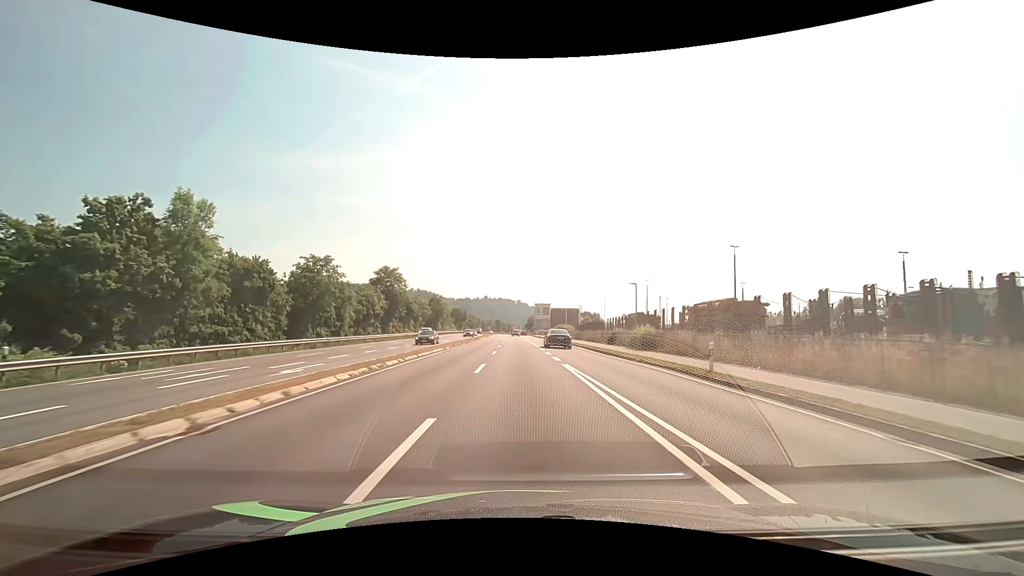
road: primary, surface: asphalt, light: Day
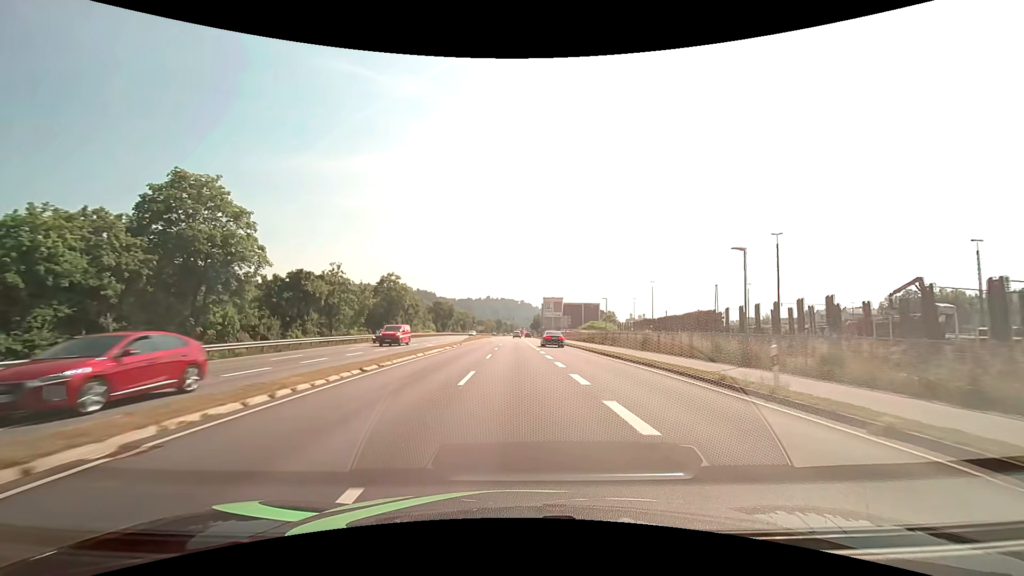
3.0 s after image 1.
(-0.2, +51.2) m; 0°
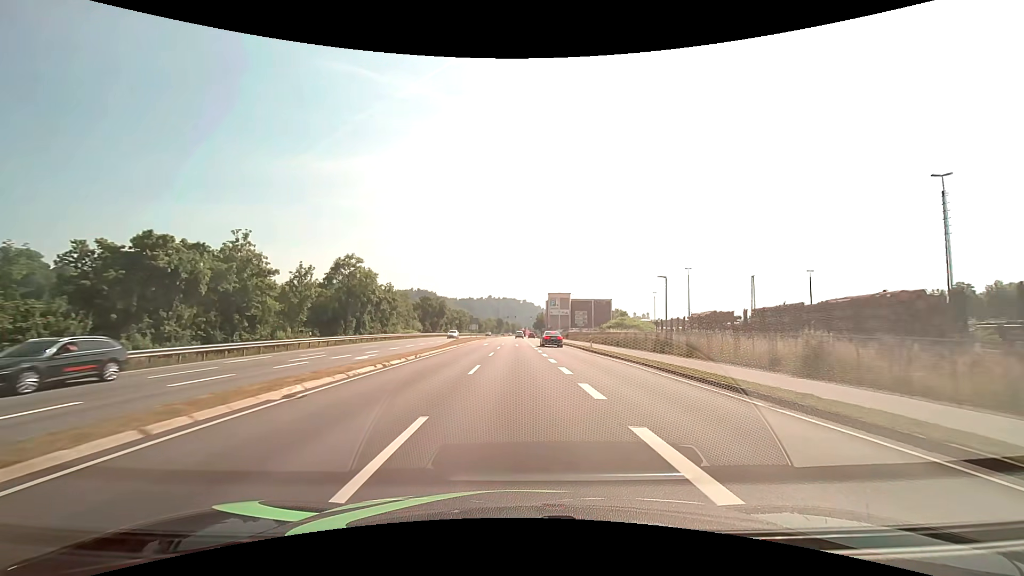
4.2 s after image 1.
(-0.1, +20.6) m; 0°
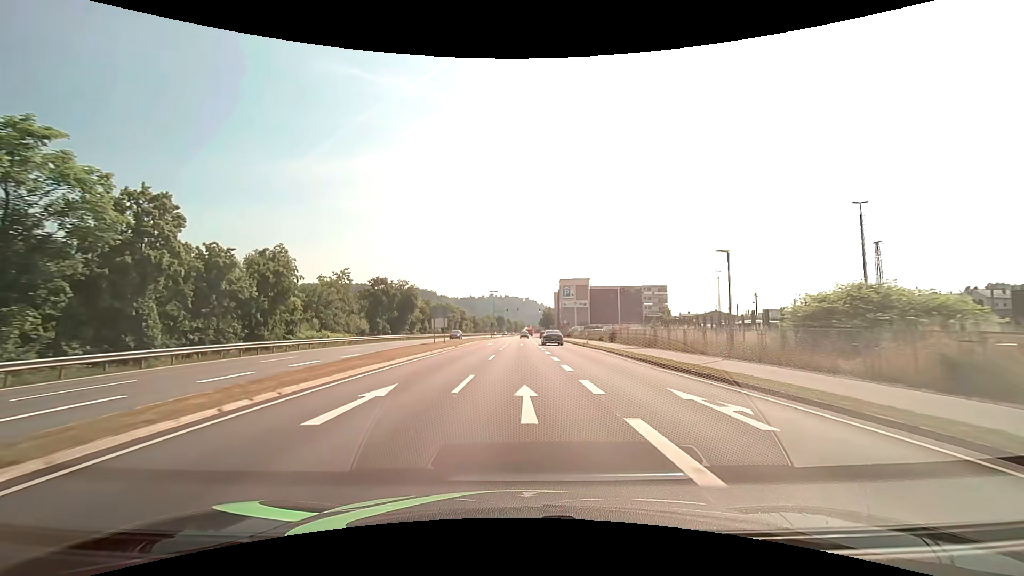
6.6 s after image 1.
(-0.2, +40.9) m; 0°
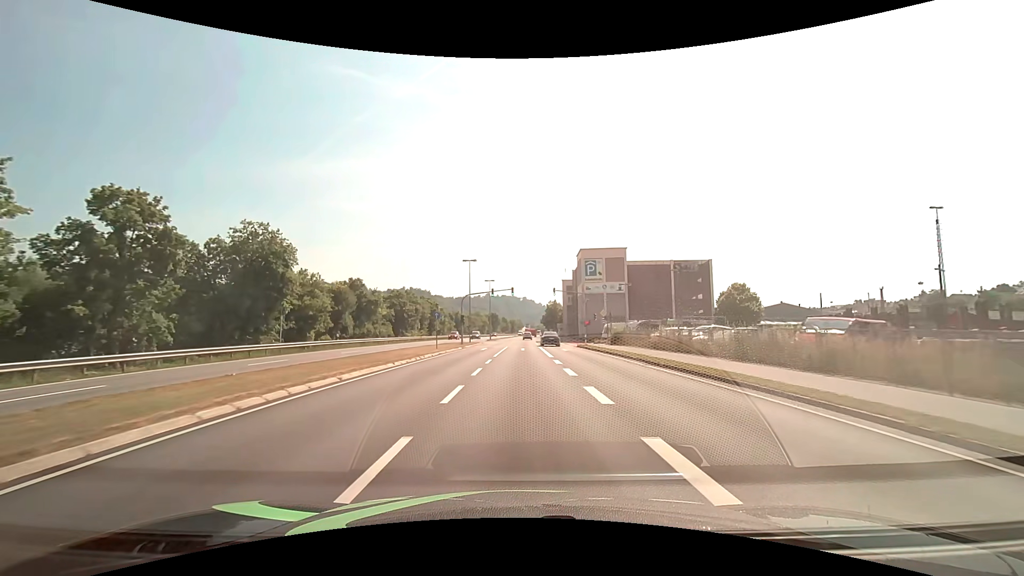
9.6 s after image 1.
(+0.2, +49.2) m; 0°
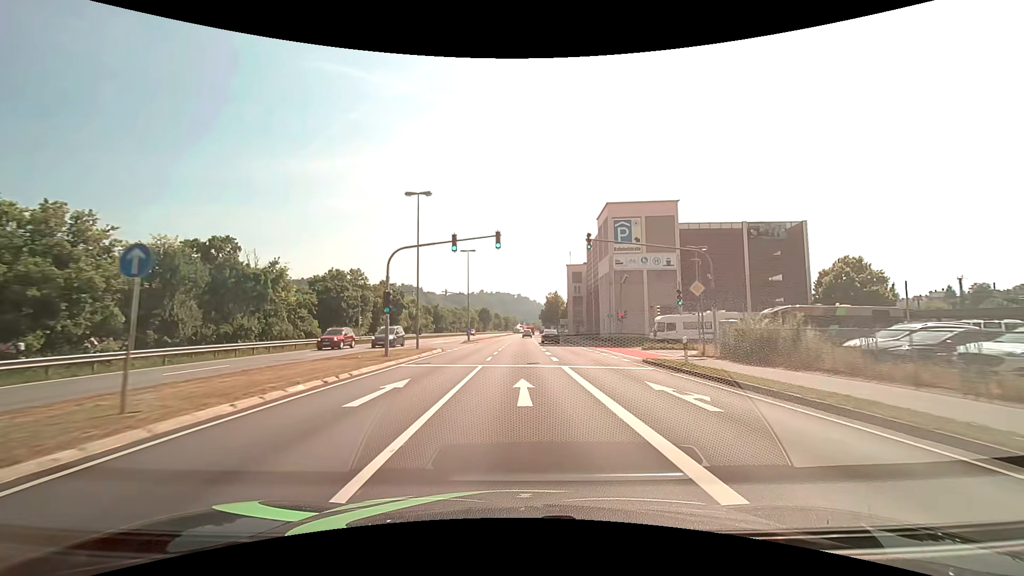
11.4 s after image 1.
(+0.1, +29.4) m; +1°
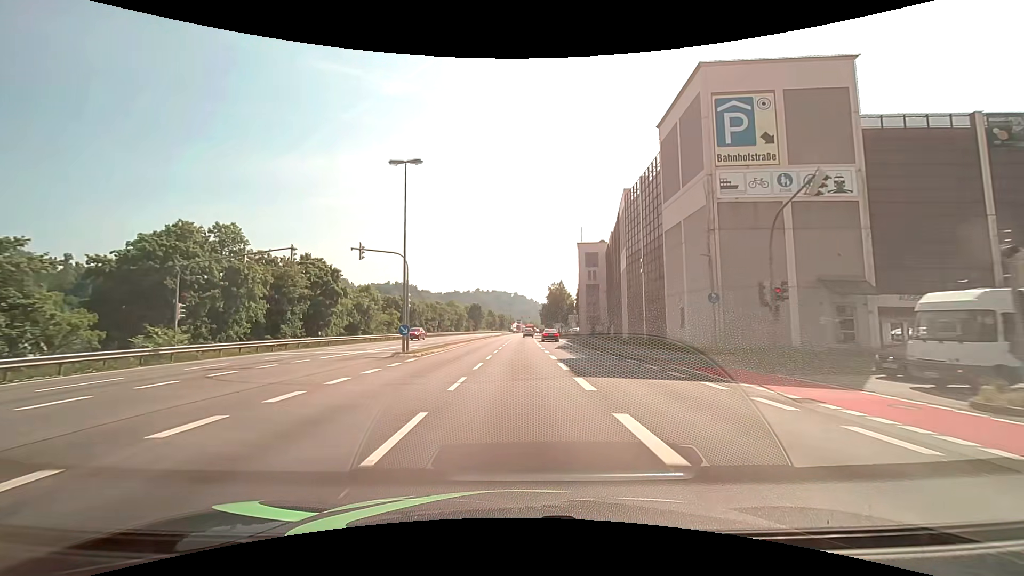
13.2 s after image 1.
(+0.2, +29.5) m; 0°
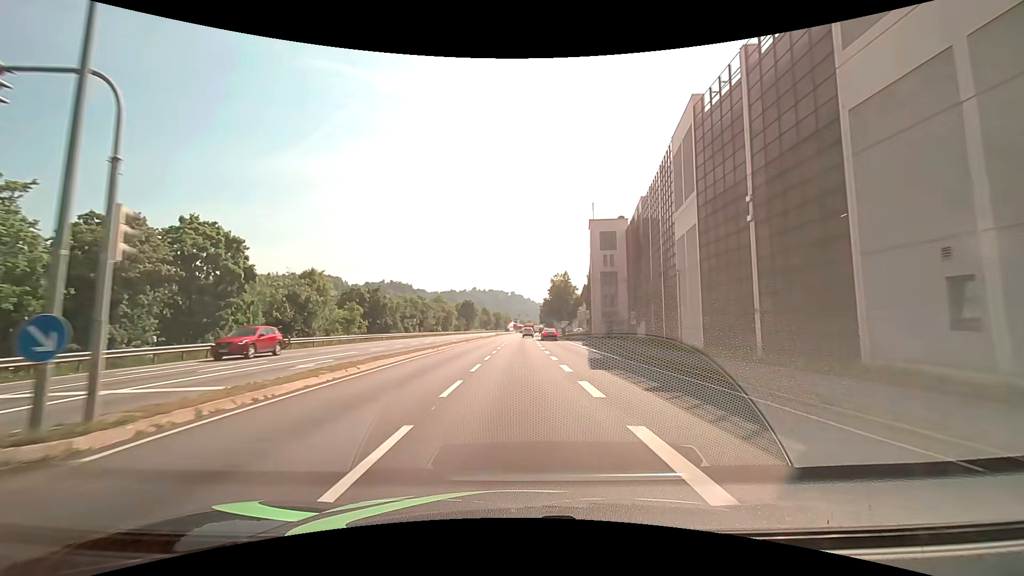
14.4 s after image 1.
(+0.1, +19.1) m; 0°
(0, +10) (0, +20) (0, +30) (0, +40) (0, +50) (0, +60) (+1, +70) (+1, +80) (+1, +90) (+2, +100) m
